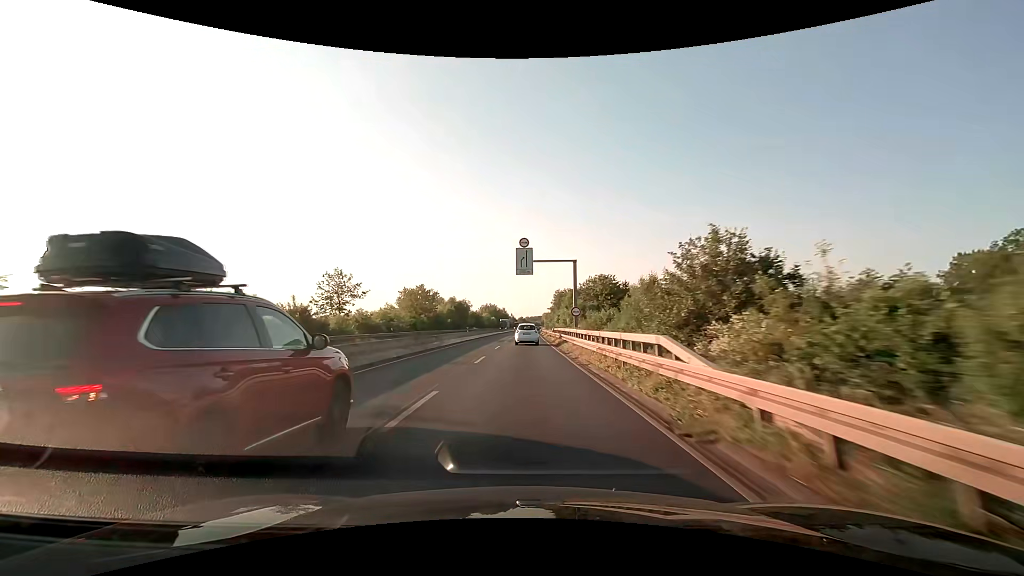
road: trunk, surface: asphalt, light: Day
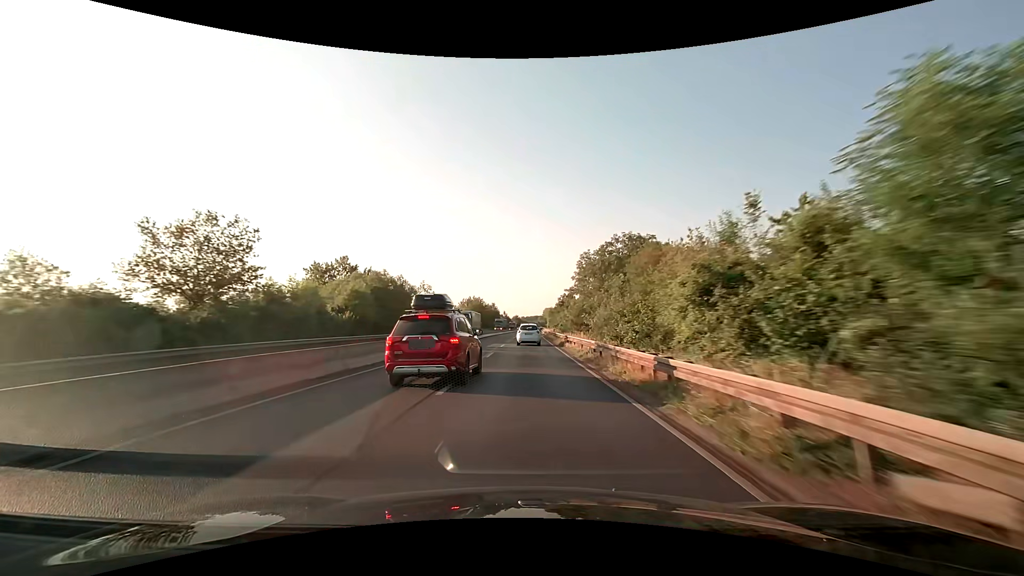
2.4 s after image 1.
(+0.2, +56.6) m; 0°
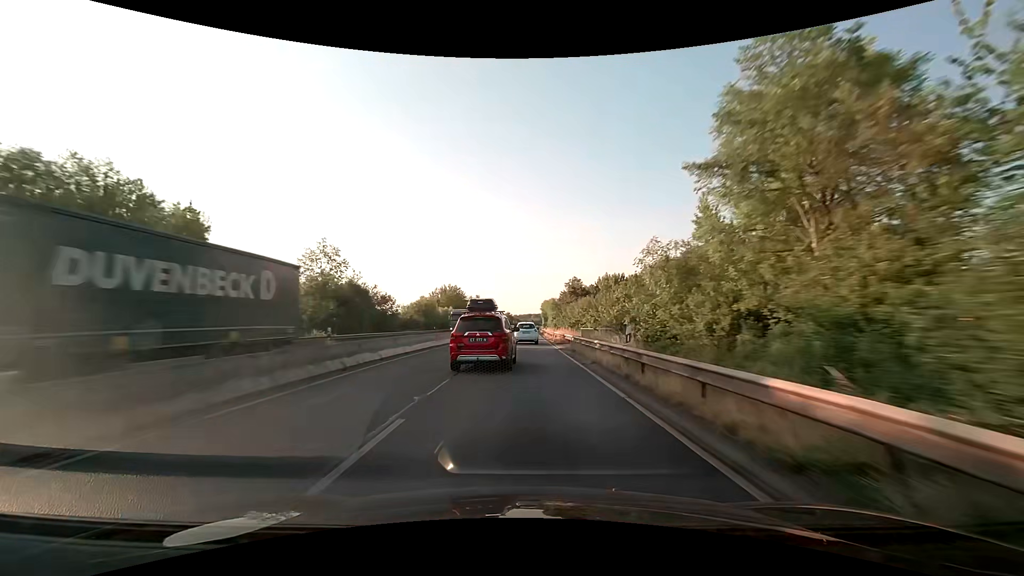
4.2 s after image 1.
(+0.5, +42.7) m; +1°
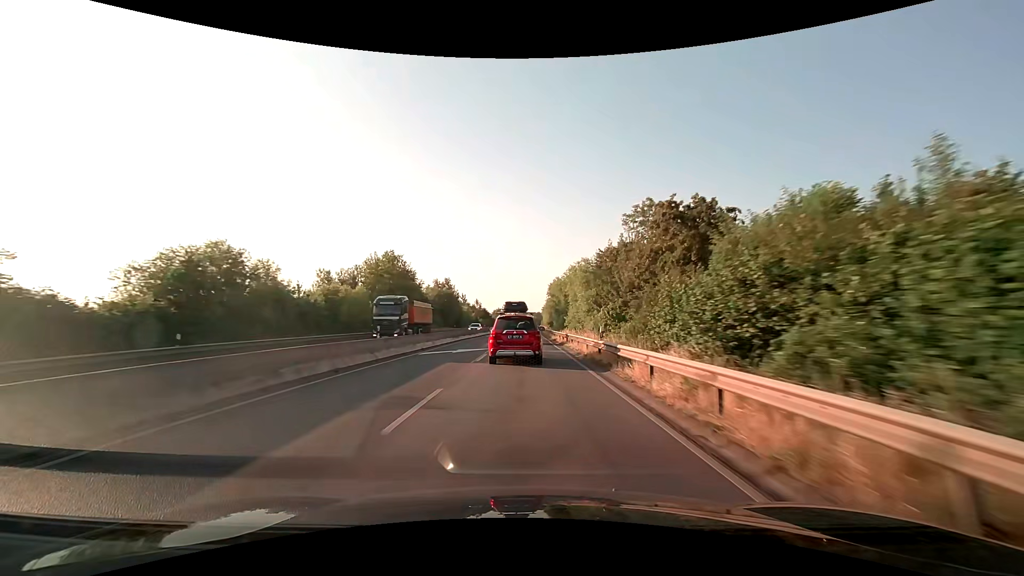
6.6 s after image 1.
(+0.4, +56.9) m; +1°
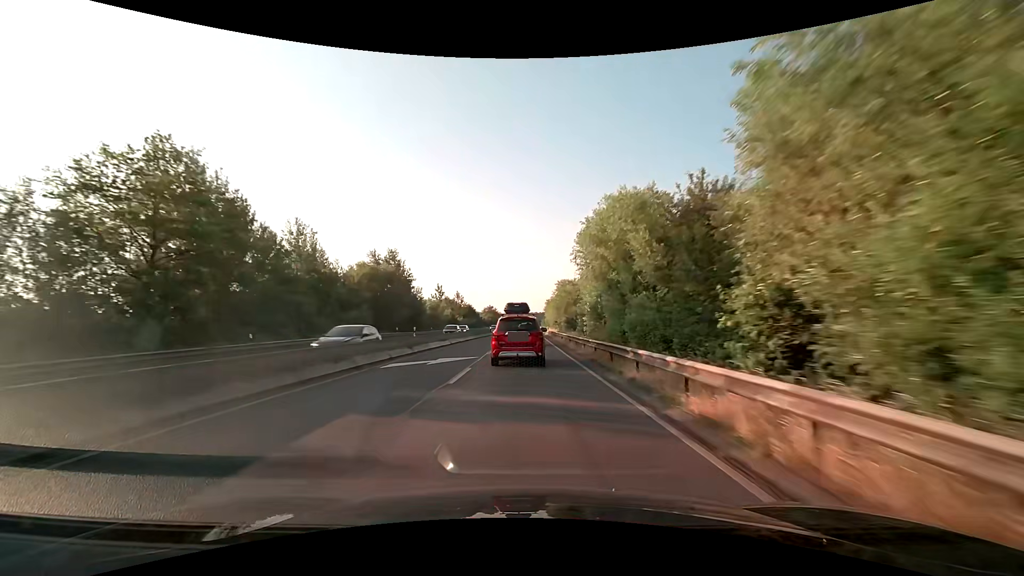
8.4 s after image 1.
(+0.2, +42.5) m; 0°
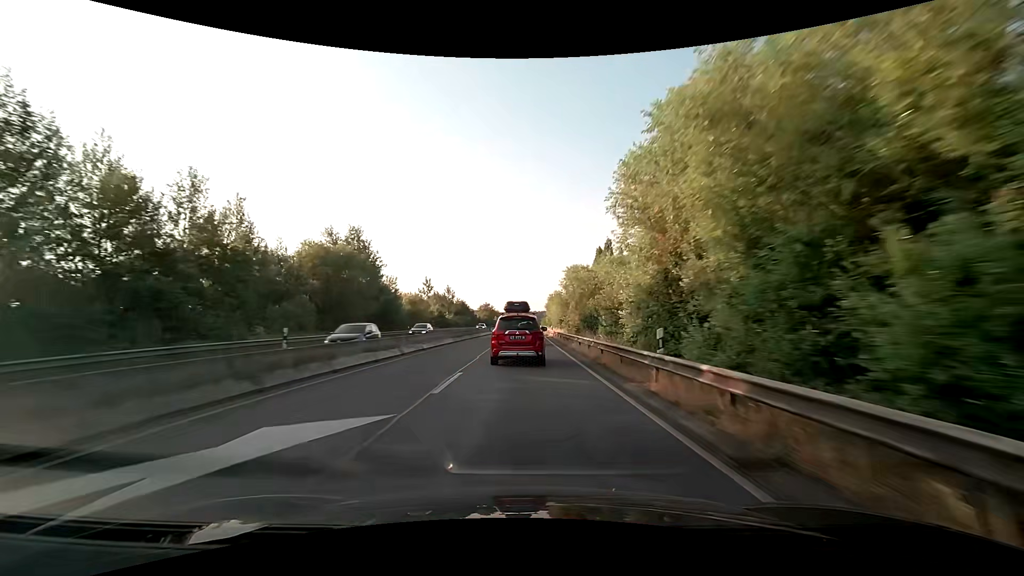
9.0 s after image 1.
(0.0, +14.0) m; 0°
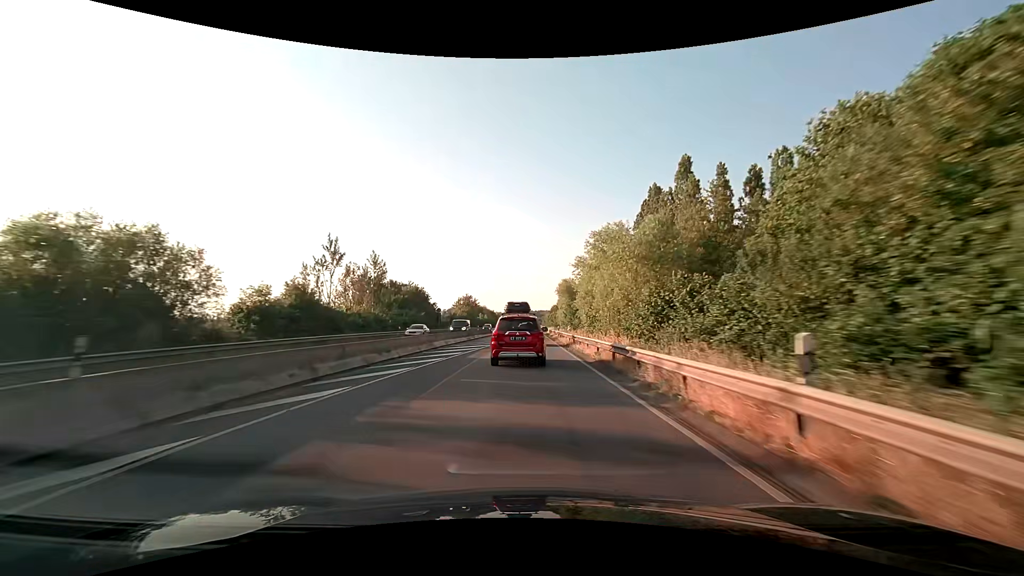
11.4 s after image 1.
(+0.2, +53.8) m; 0°
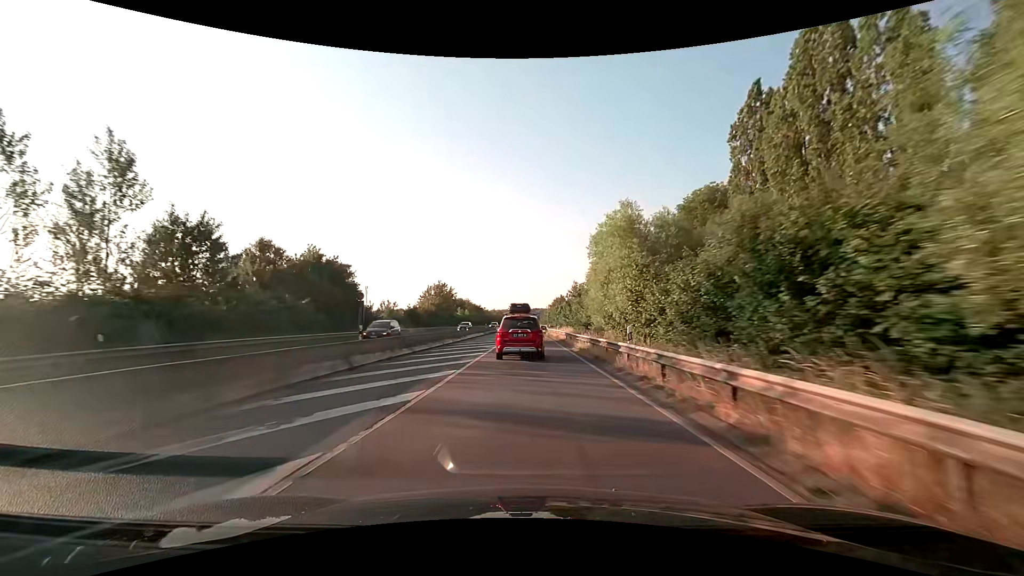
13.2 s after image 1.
(+0.2, +37.8) m; 0°
(0, +10) (0, +20) (0, +30) (0, +40) (0, +50) (0, +60) (+1, +70) (+1, +80) (+1, +90) (0, +100) m
